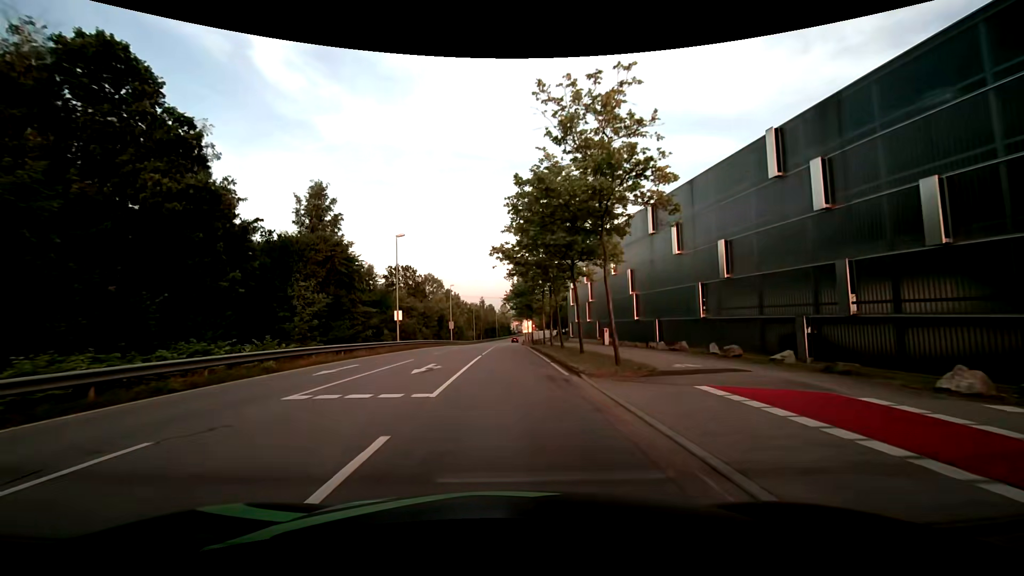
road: secondary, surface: asphalt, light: Day
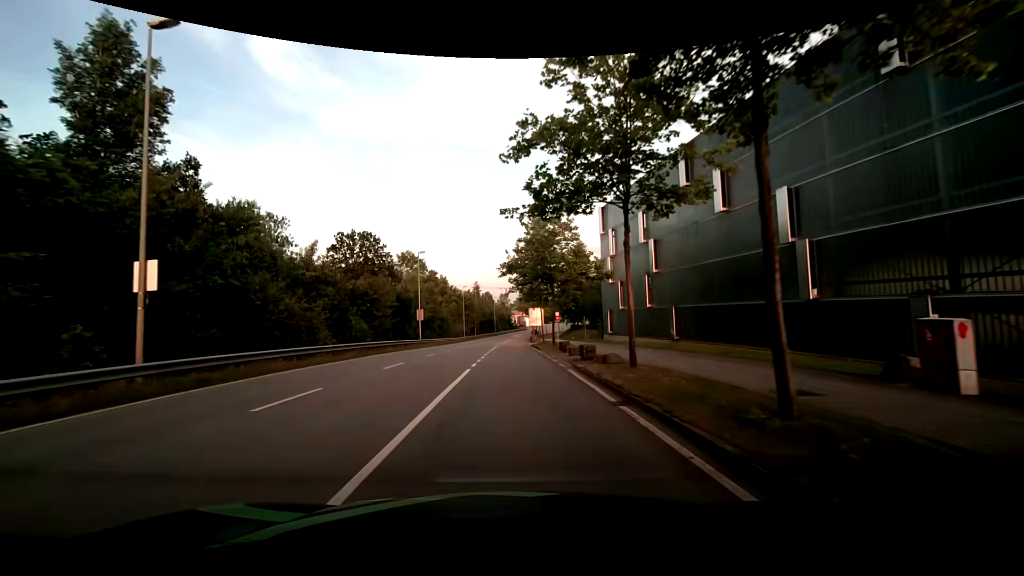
(-0.2, +30.5) m; 0°
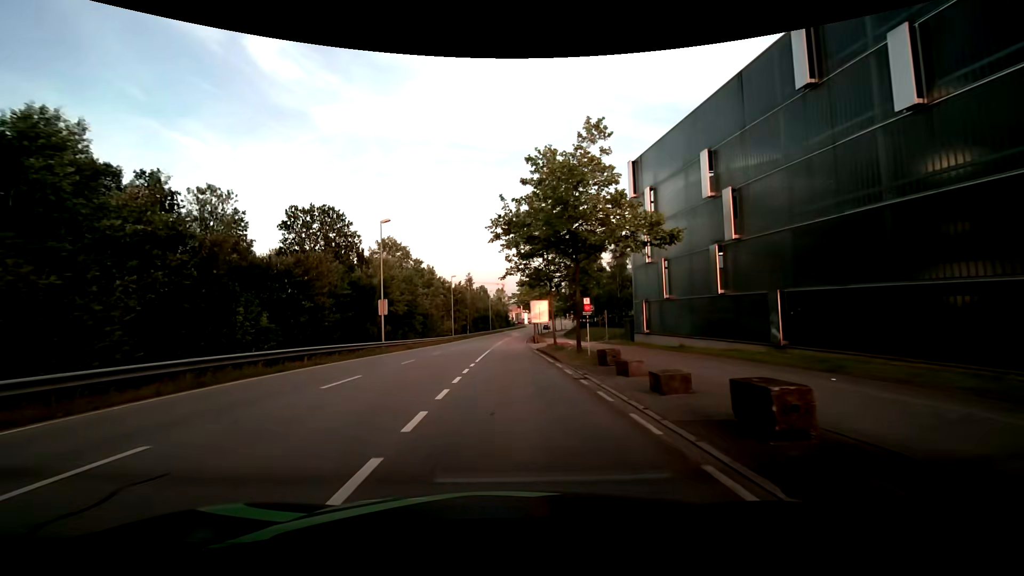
(0.0, +14.6) m; 0°
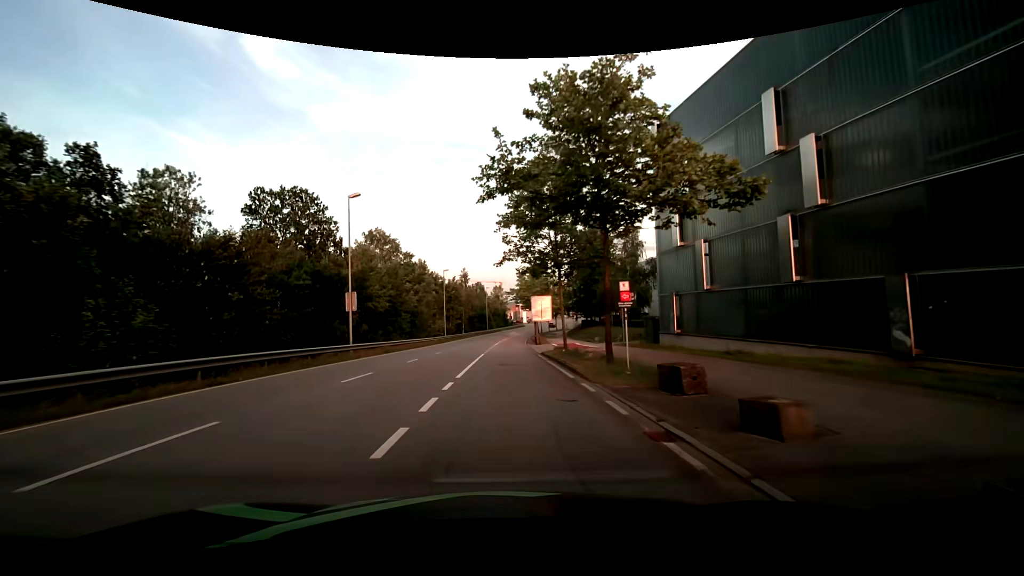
(+0.1, +7.3) m; +1°
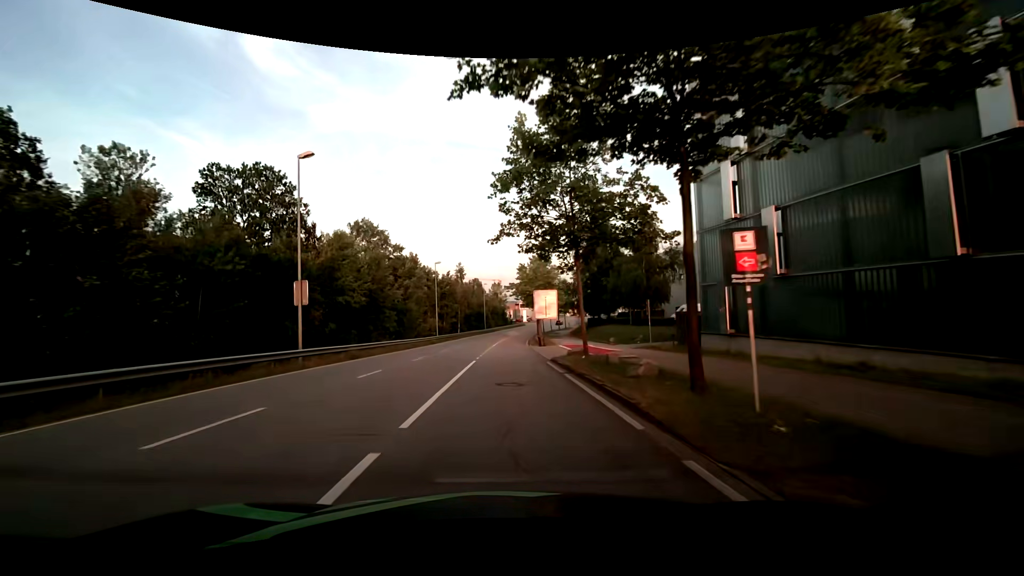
(0.0, +7.4) m; 0°
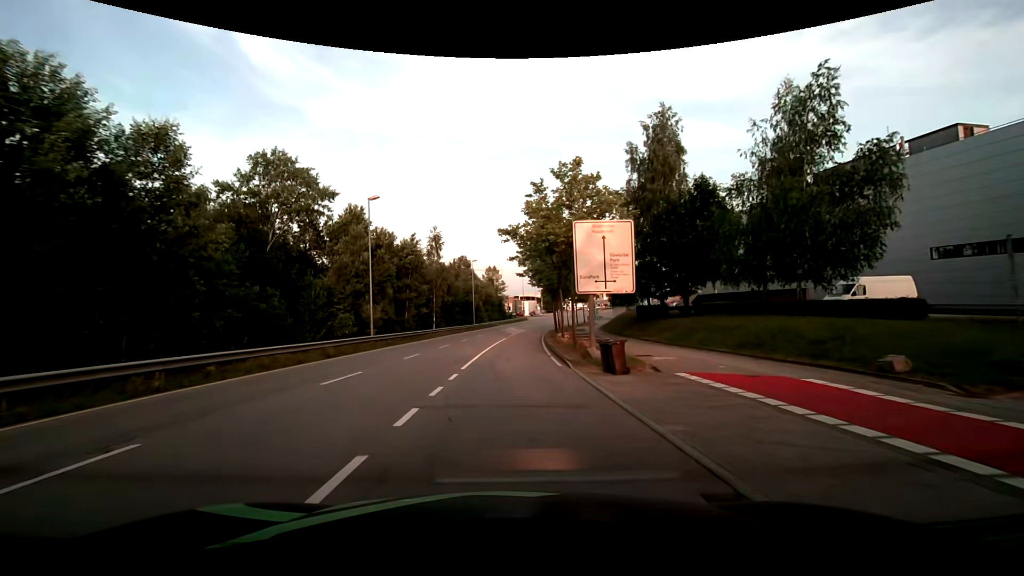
(+0.1, +30.2) m; +1°
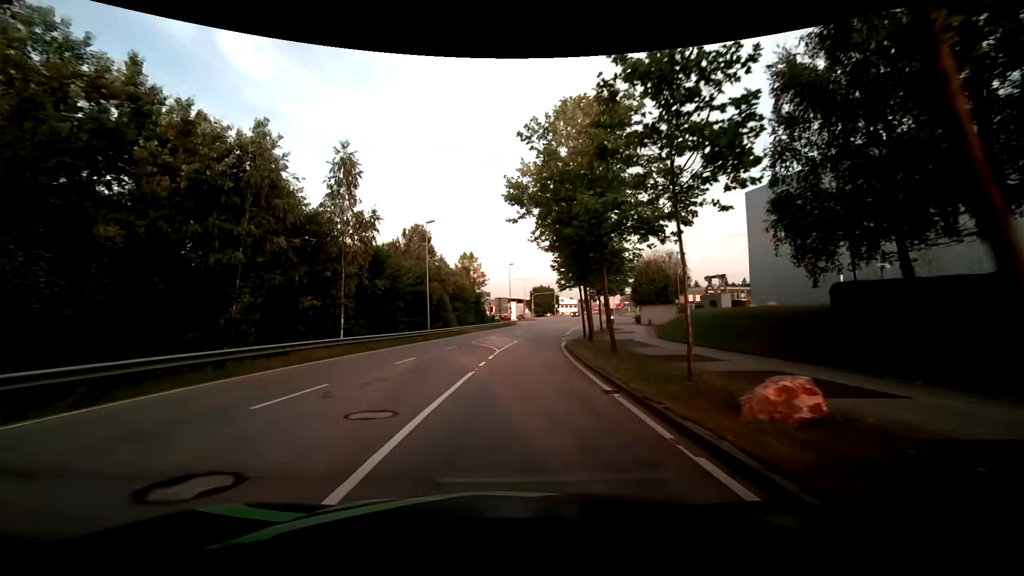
(+0.2, +30.6) m; +2°
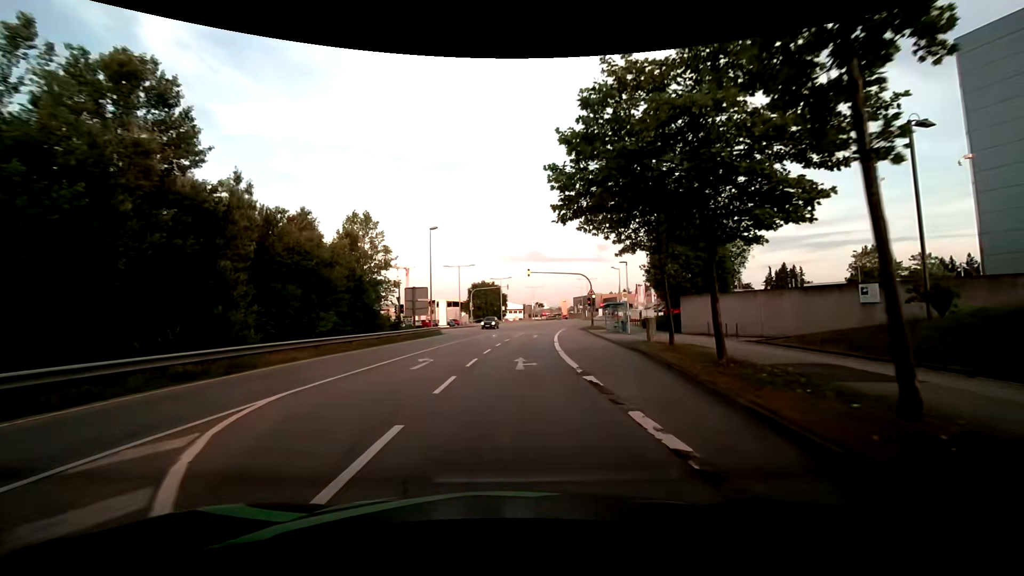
(+1.5, +35.0) m; +6°
(0, +10) (+1, +20) (+2, +30) (+3, +40) (+4, +50) (+5, +60) (+6, +70) (+8, +79) (+10, +89) (+13, +99) m
